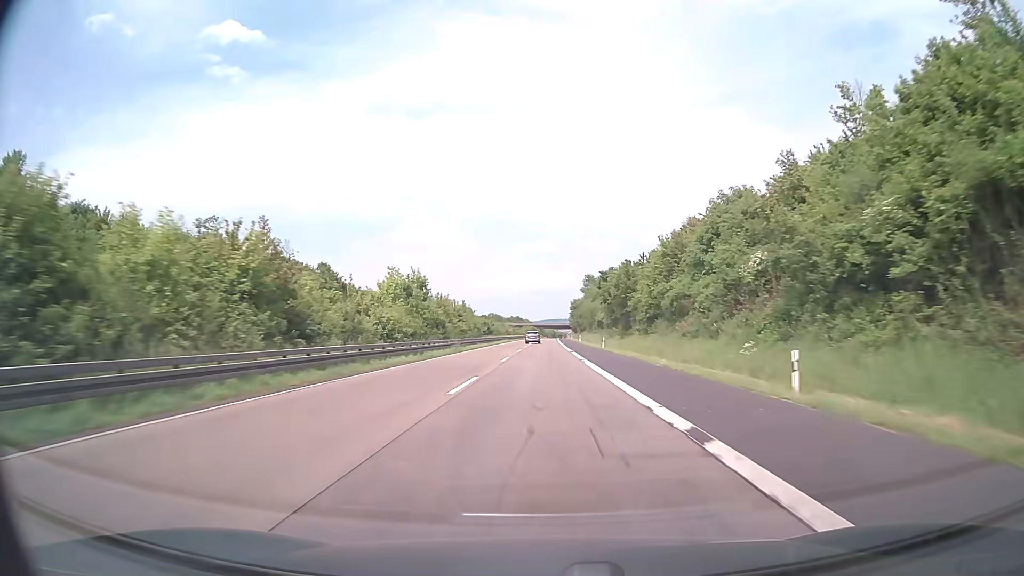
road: motorway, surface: asphalt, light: Day
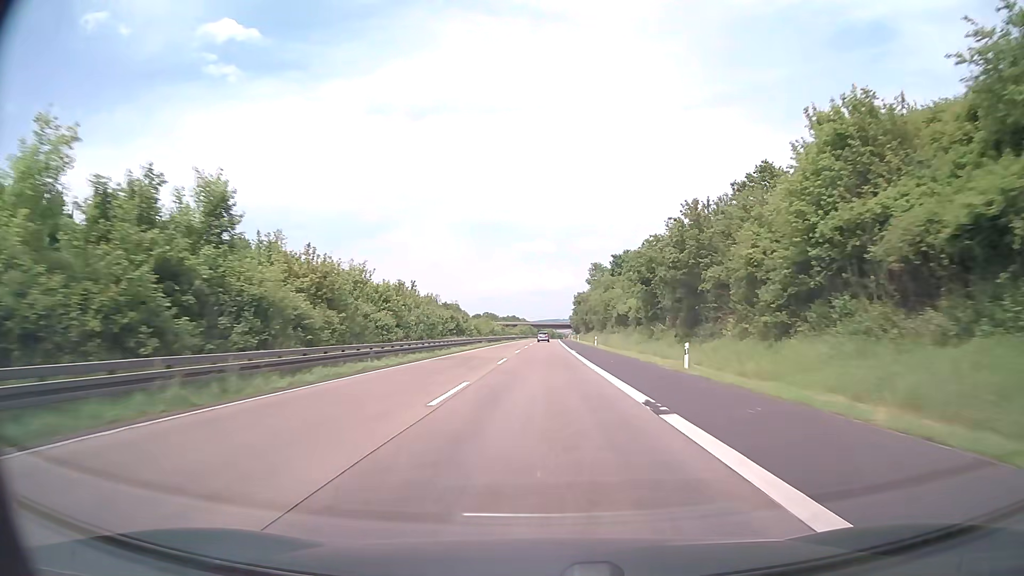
(0.0, +38.1) m; 0°
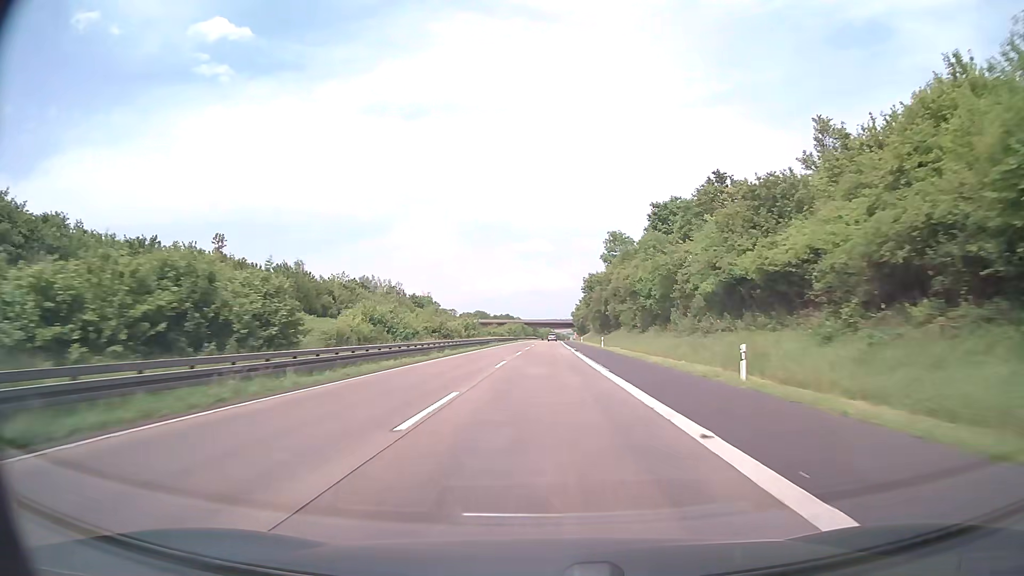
(+0.1, +57.2) m; 0°
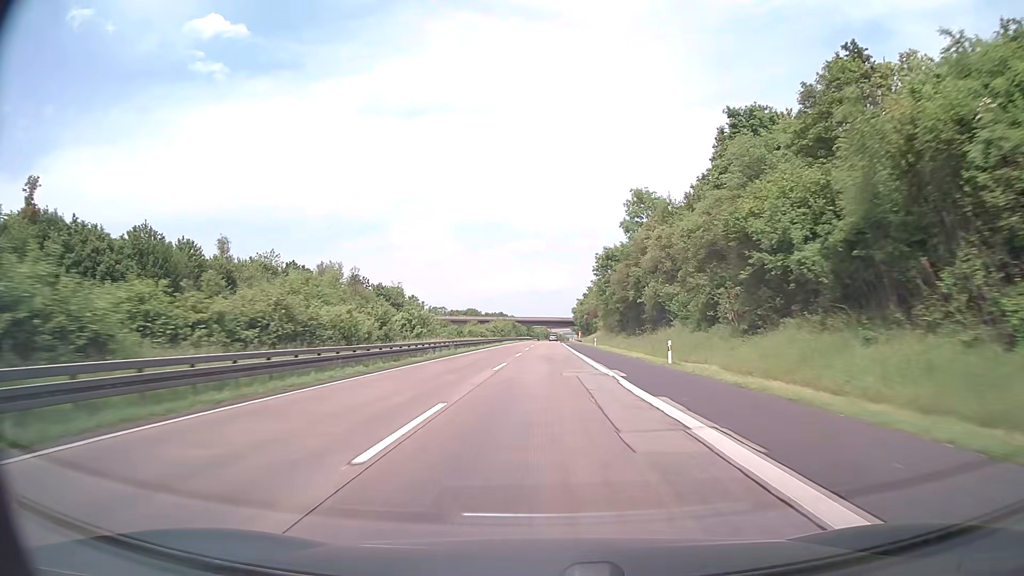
(+0.1, +38.1) m; 0°
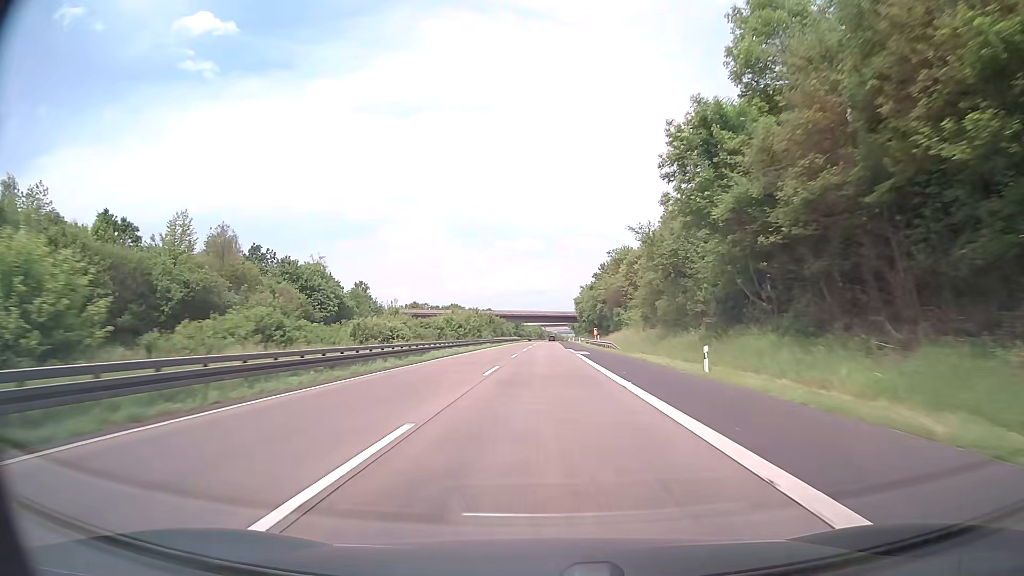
(+0.3, +57.2) m; +1°
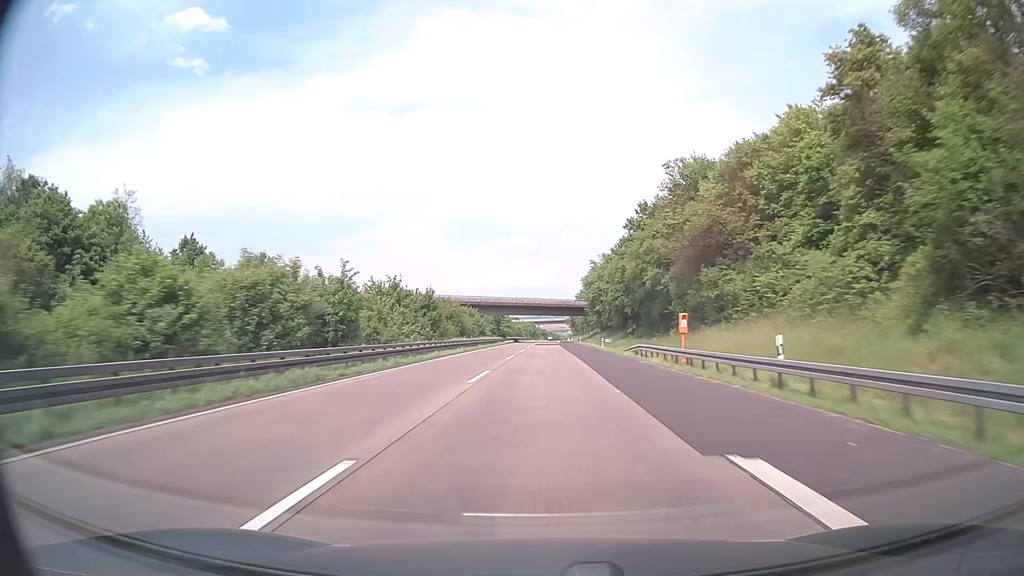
(+0.2, +57.2) m; 0°
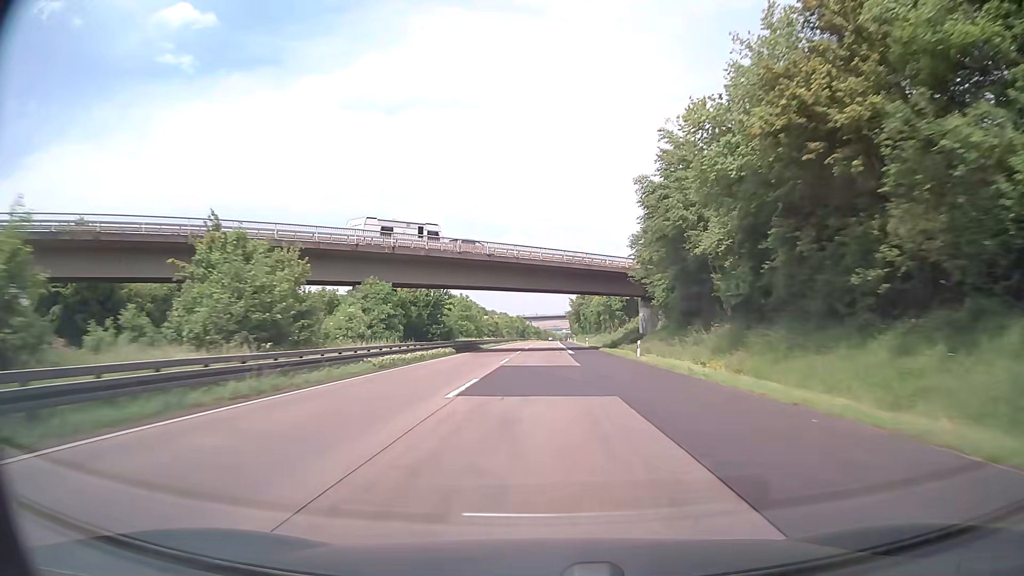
(+0.4, +76.3) m; 0°
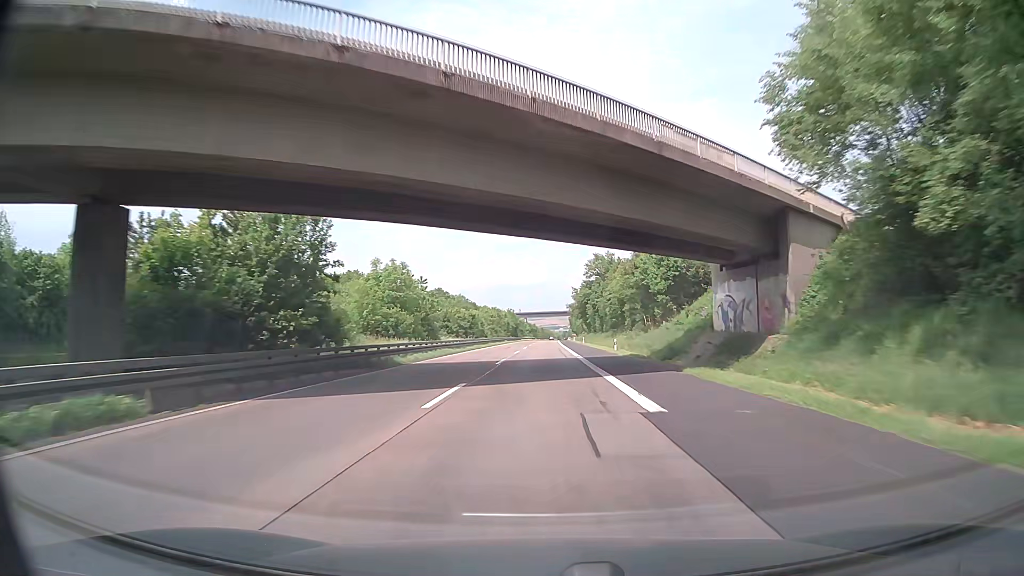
(+0.1, +38.1) m; 0°
(0, +10) (0, +20) (0, +30) (0, +40) (0, +50) (0, +60) (0, +70) (0, +80) (0, +90) (+1, +100) m
